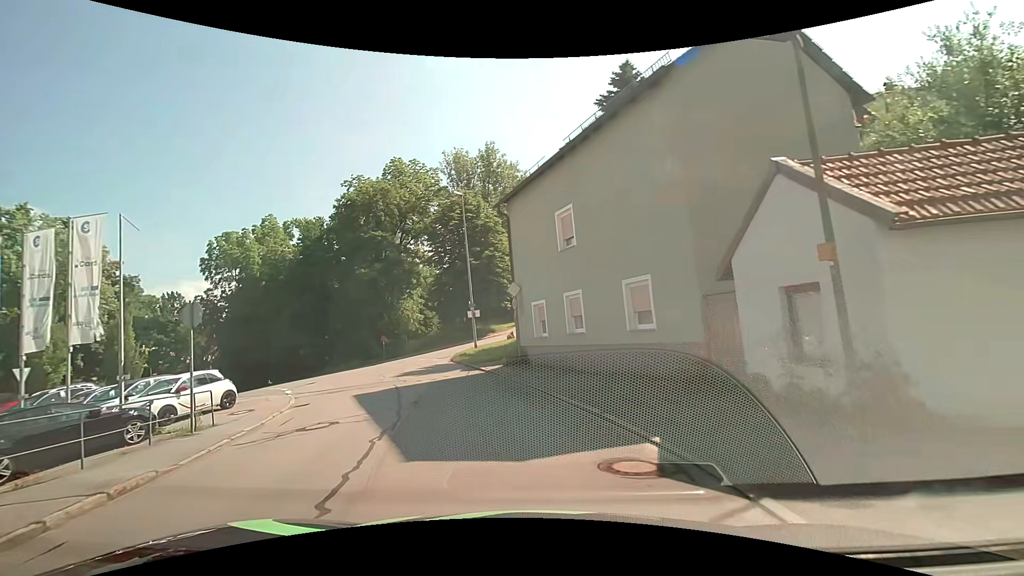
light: Day
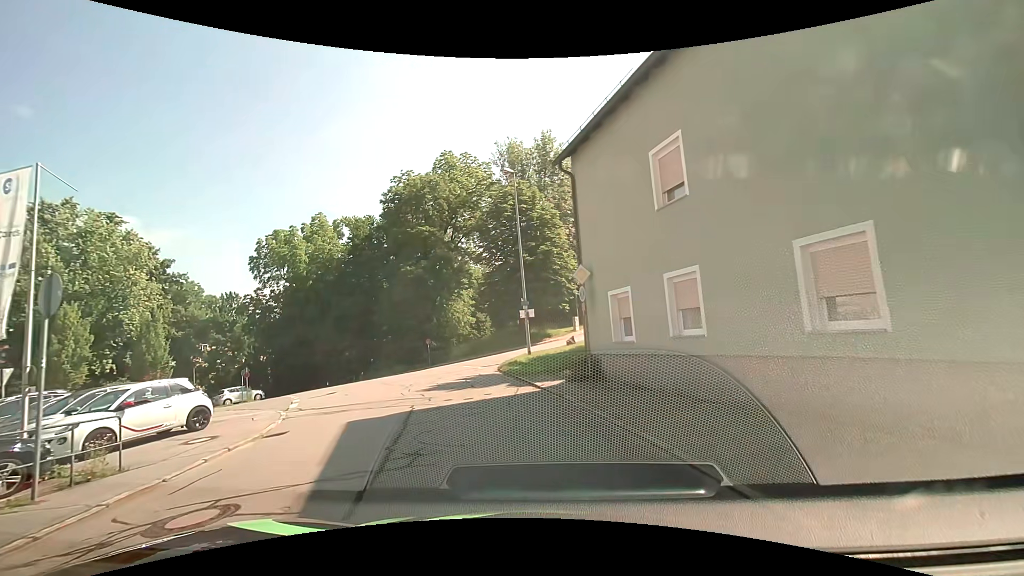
(-0.3, +5.4) m; -7°
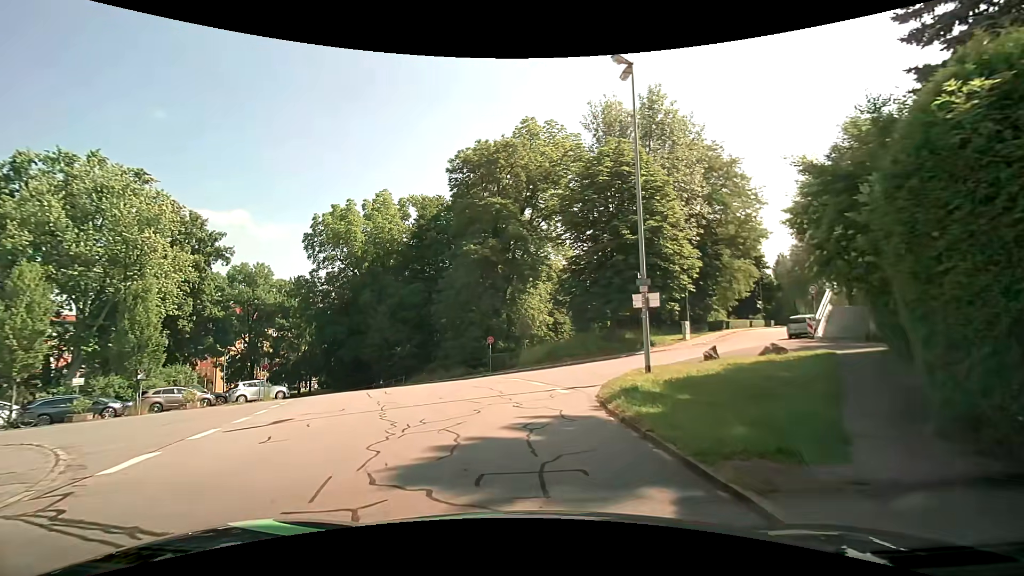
(-0.9, +11.0) m; -10°
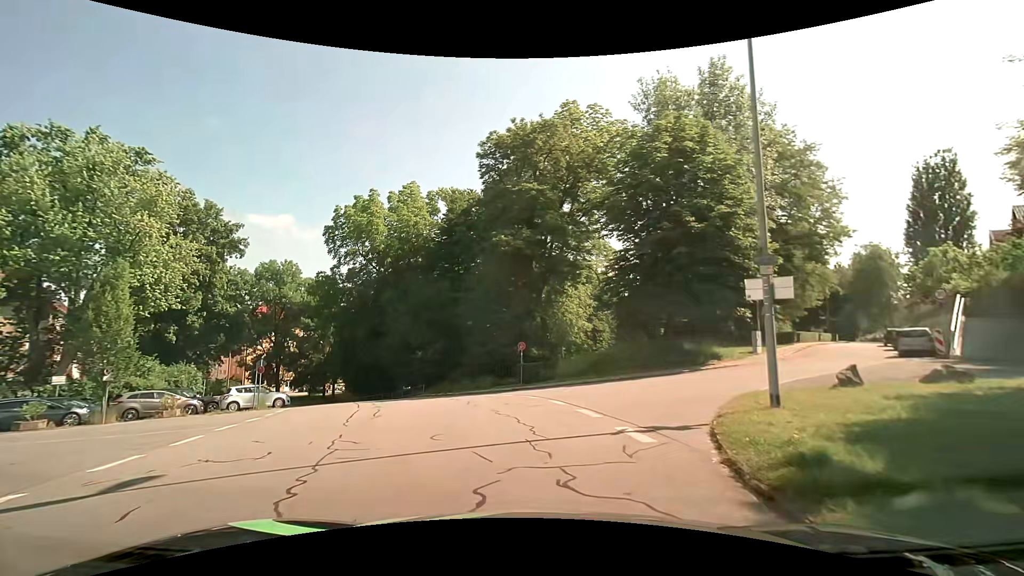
(-0.1, +5.6) m; -2°
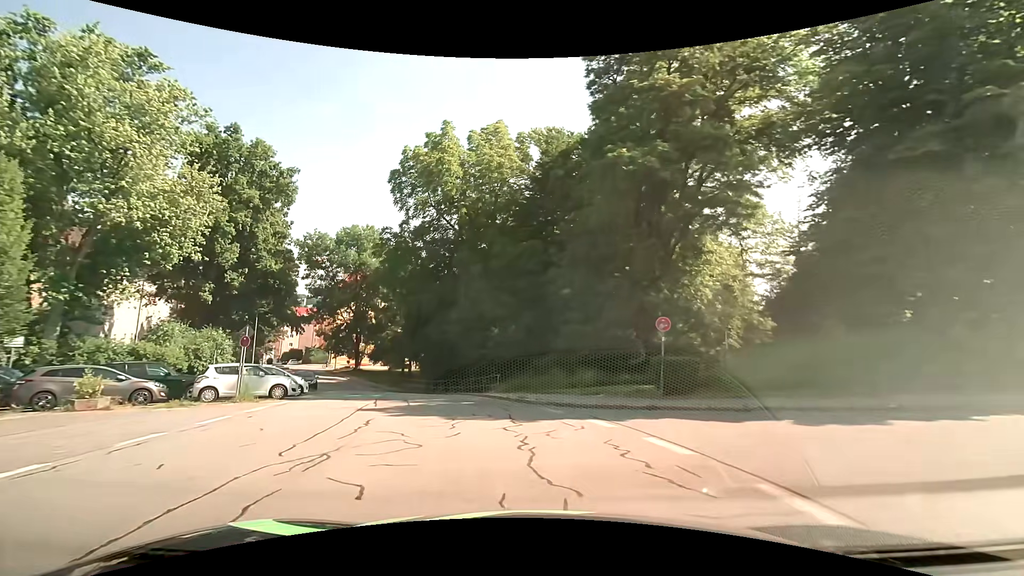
(-1.4, +12.2) m; -12°
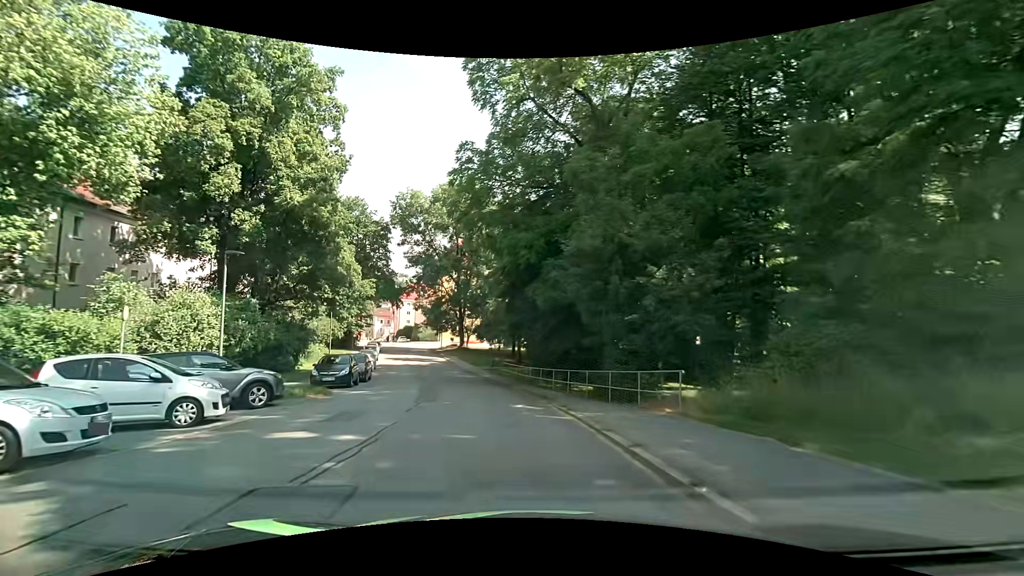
(-1.6, +15.9) m; -13°
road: residential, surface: asphalt
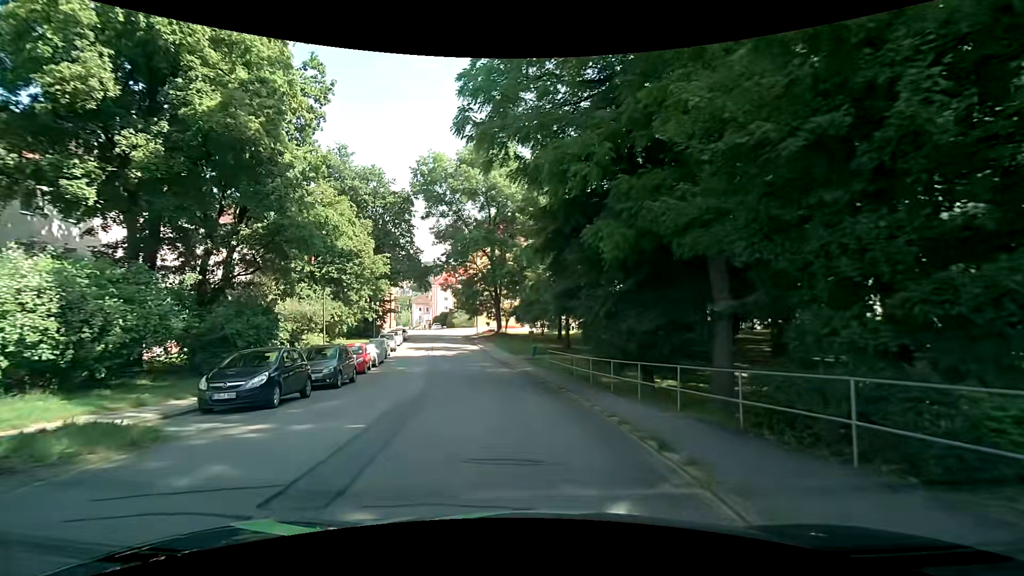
(-0.5, +10.4) m; -5°
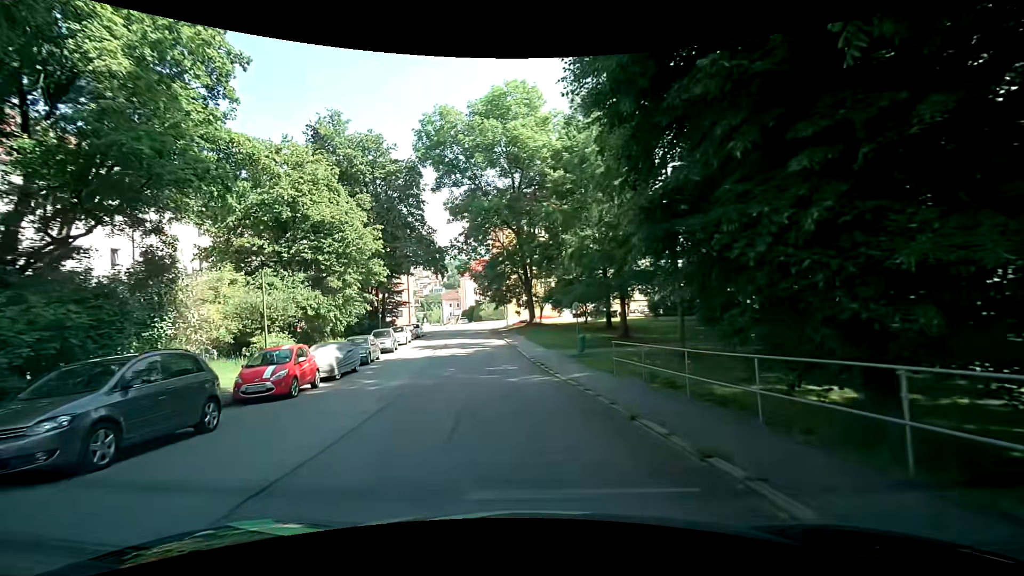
(-0.5, +11.5) m; -4°
